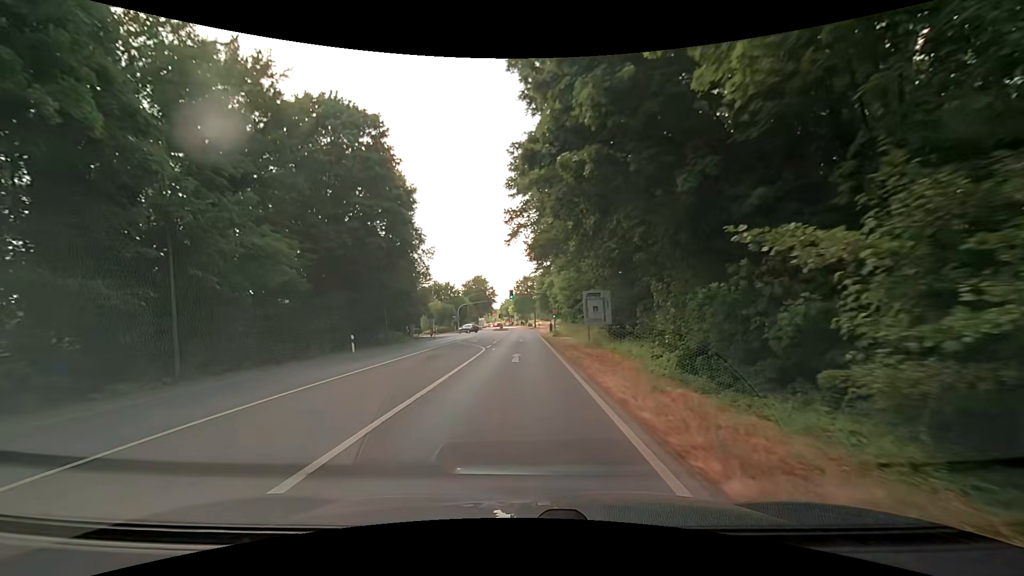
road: secondary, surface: asphalt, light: Day
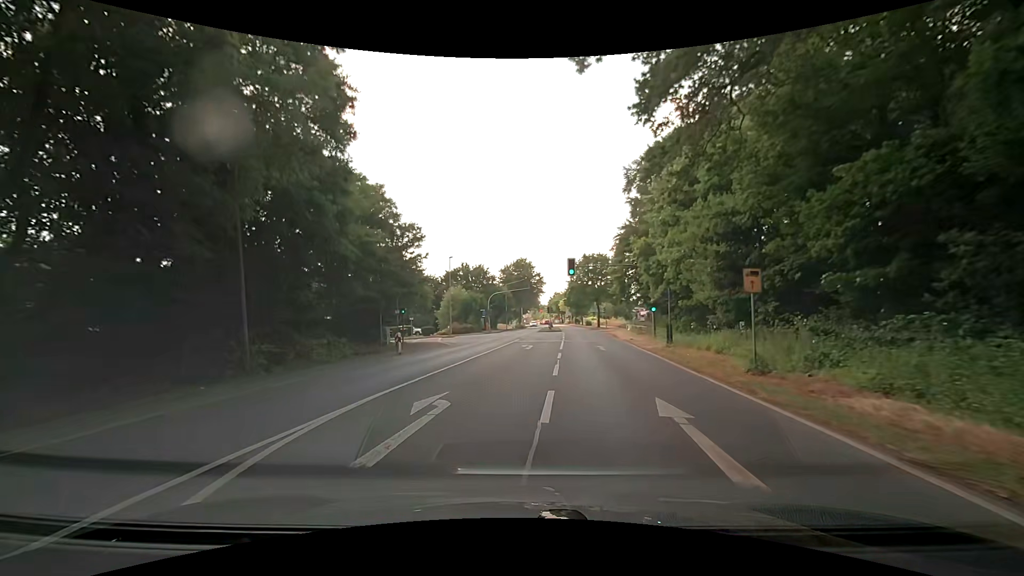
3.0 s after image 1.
(-1.8, +32.6) m; -6°
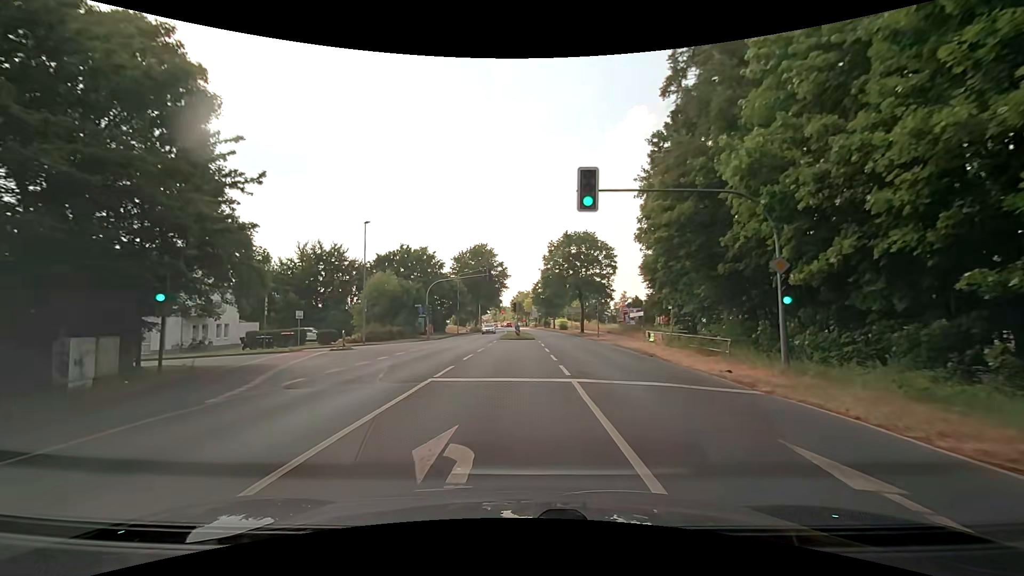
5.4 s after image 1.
(+0.2, +22.8) m; +4°
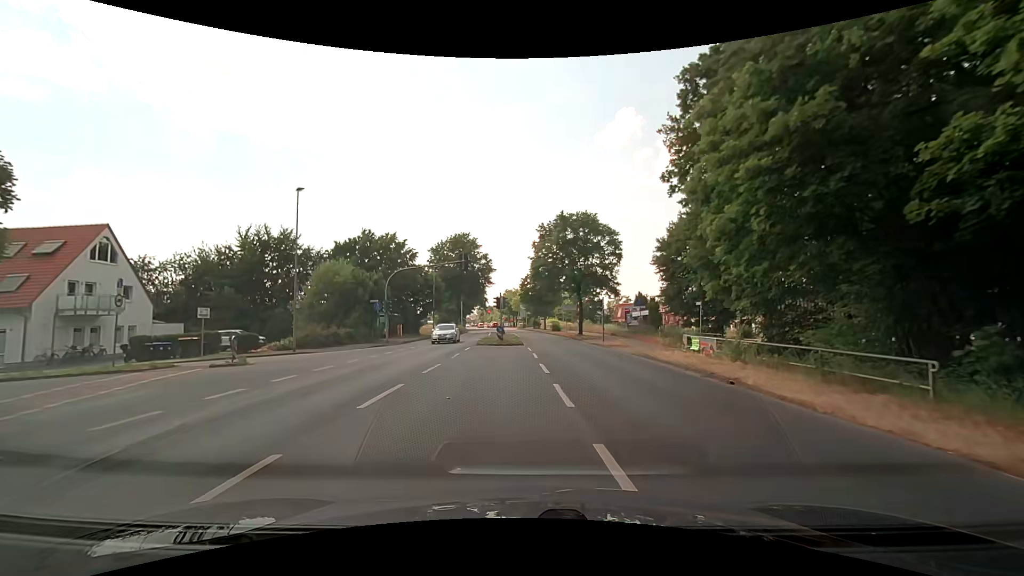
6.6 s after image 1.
(+0.3, +10.4) m; +2°
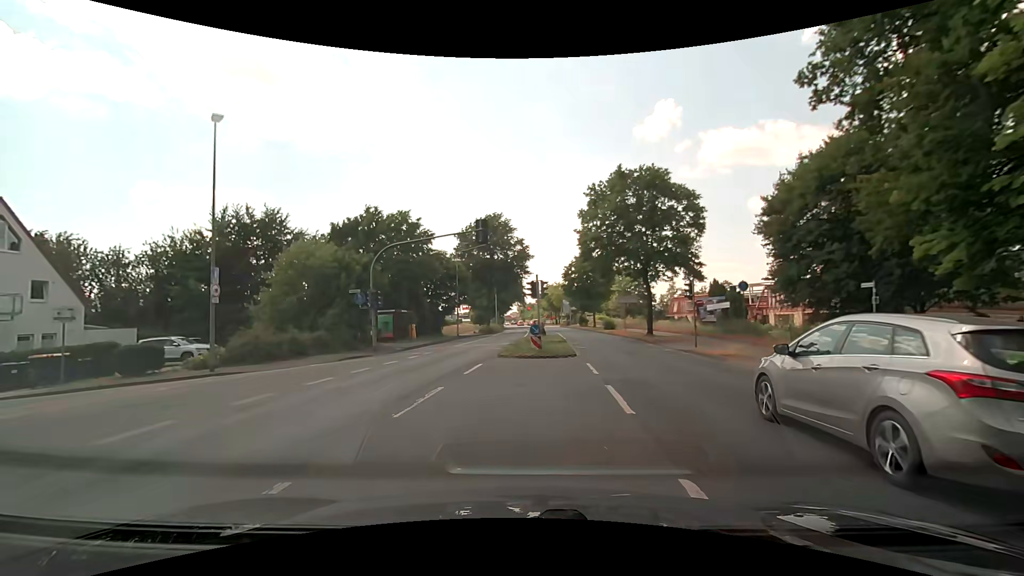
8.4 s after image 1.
(-0.2, +12.3) m; -4°
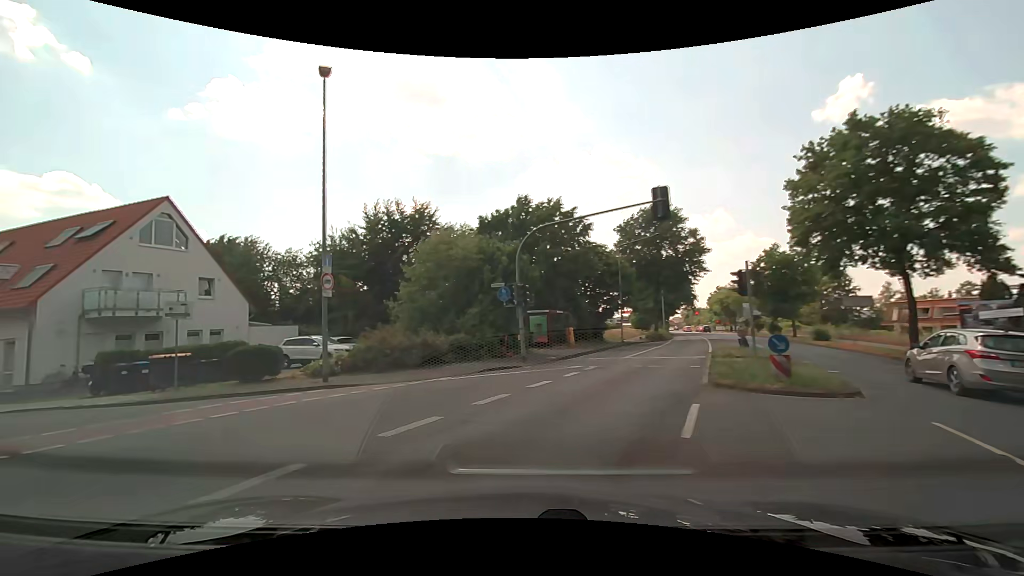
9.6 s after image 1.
(-0.8, +6.5) m; -17°
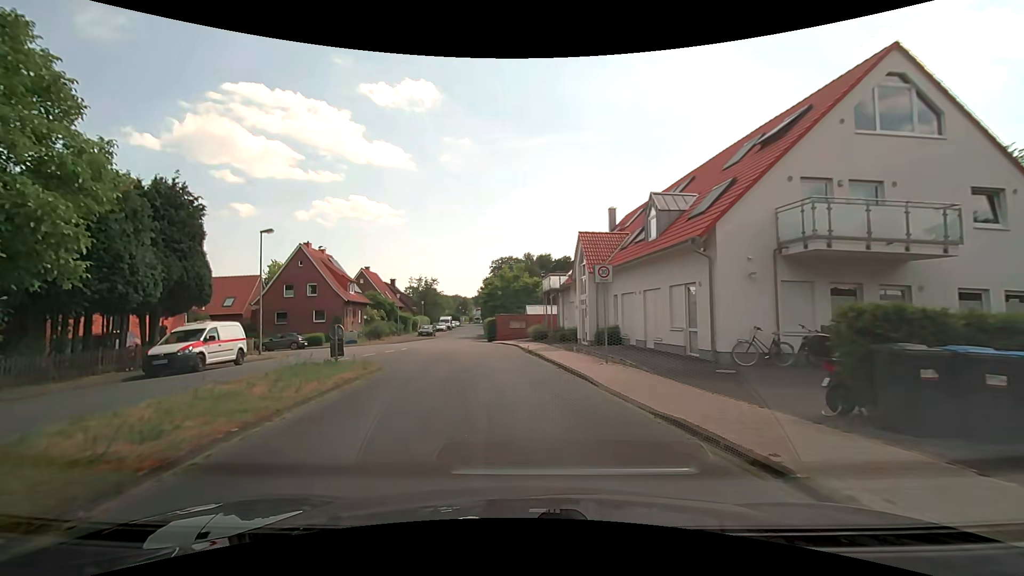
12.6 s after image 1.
(-9.1, +12.4) m; -68°
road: residential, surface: paved
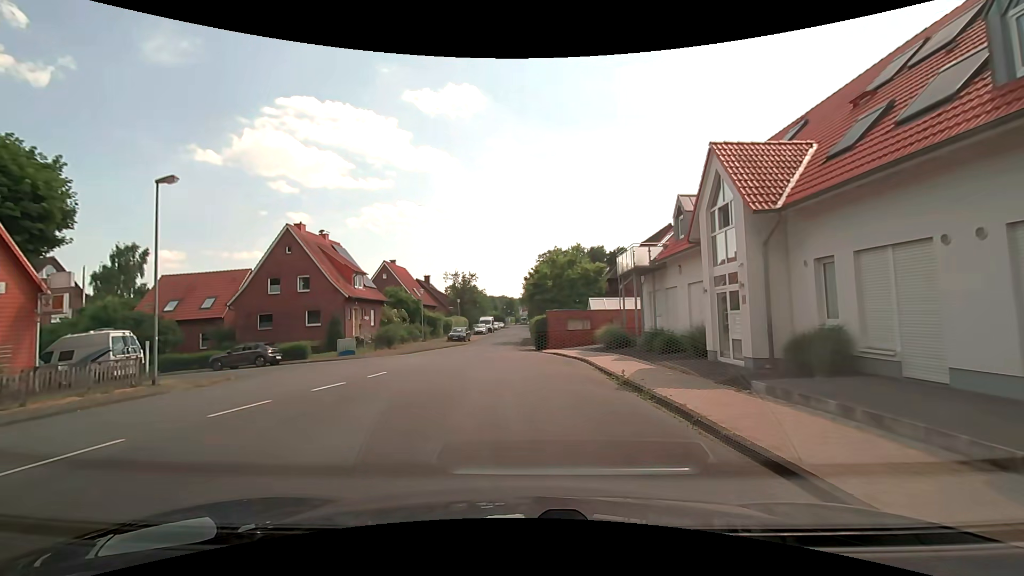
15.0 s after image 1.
(-1.0, +13.8) m; -6°
